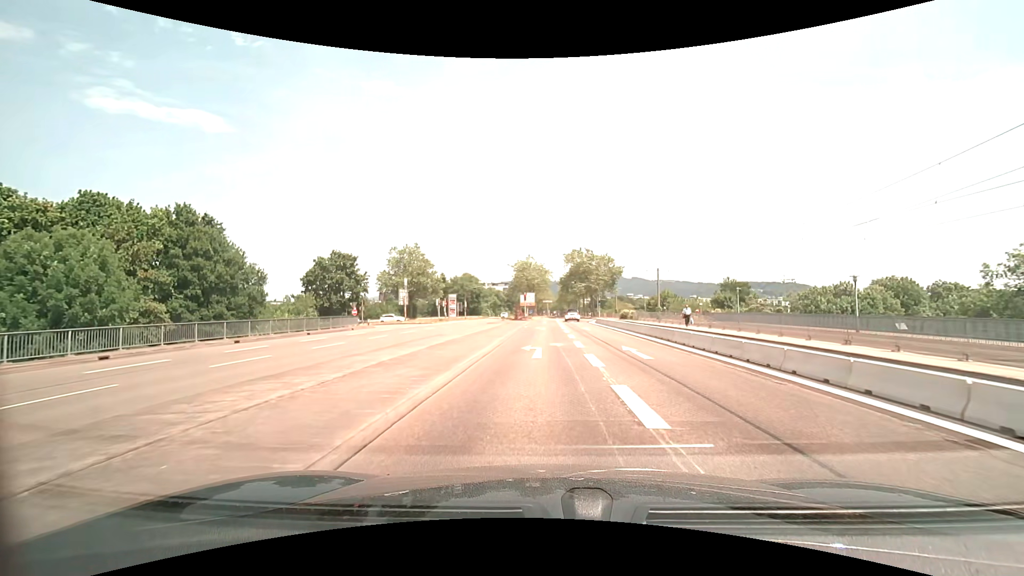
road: secondary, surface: asphalt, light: Day
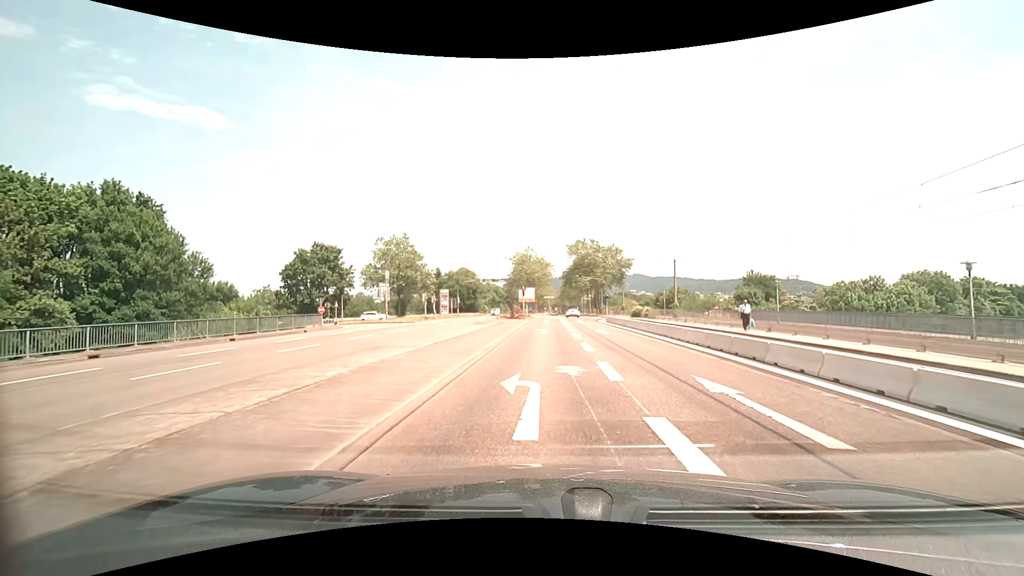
(0.0, +8.6) m; -1°
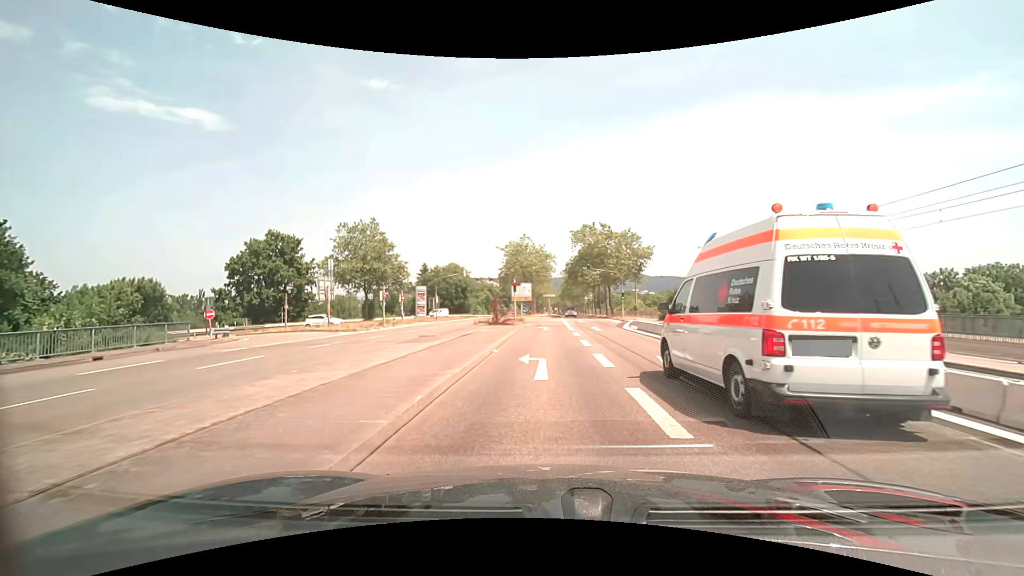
(+0.1, +15.7) m; 0°
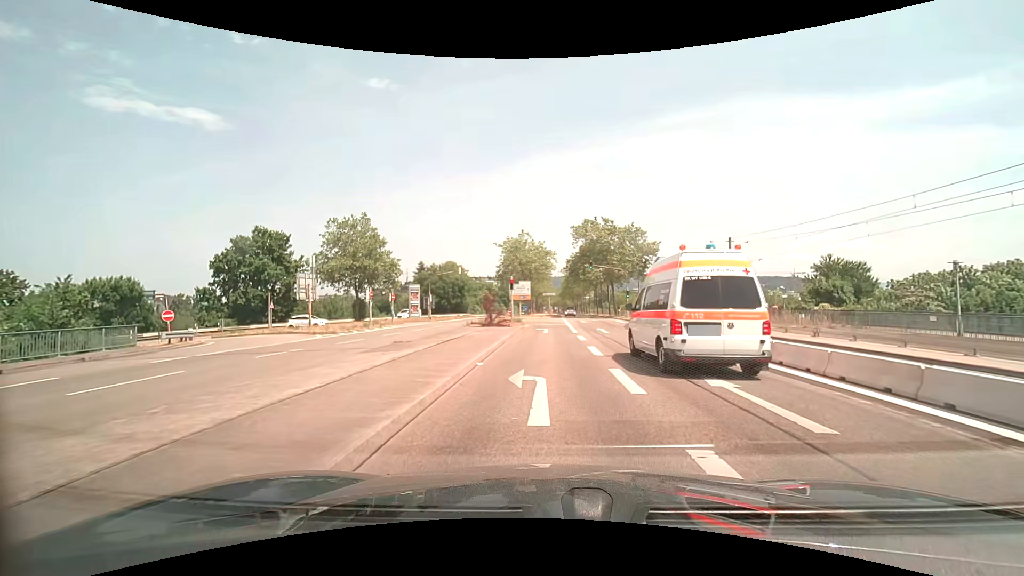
(0.0, +3.5) m; 0°
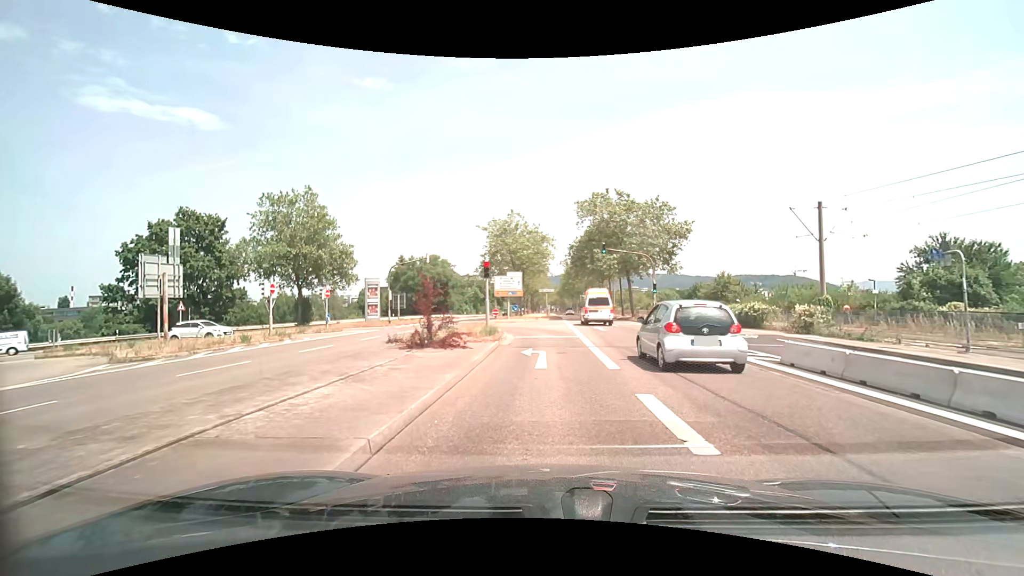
(0.0, +14.9) m; 0°
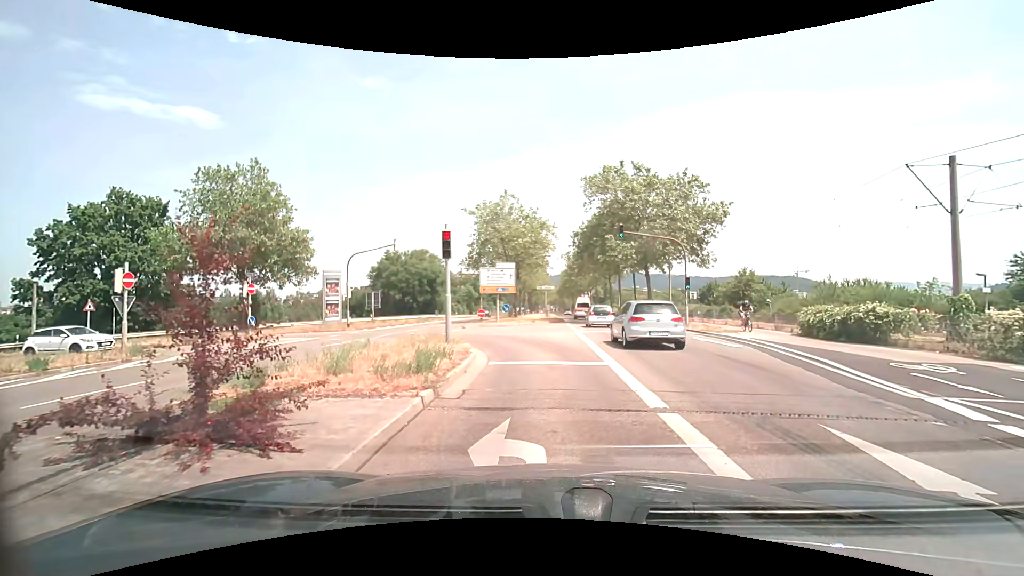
(0.0, +9.5) m; +1°
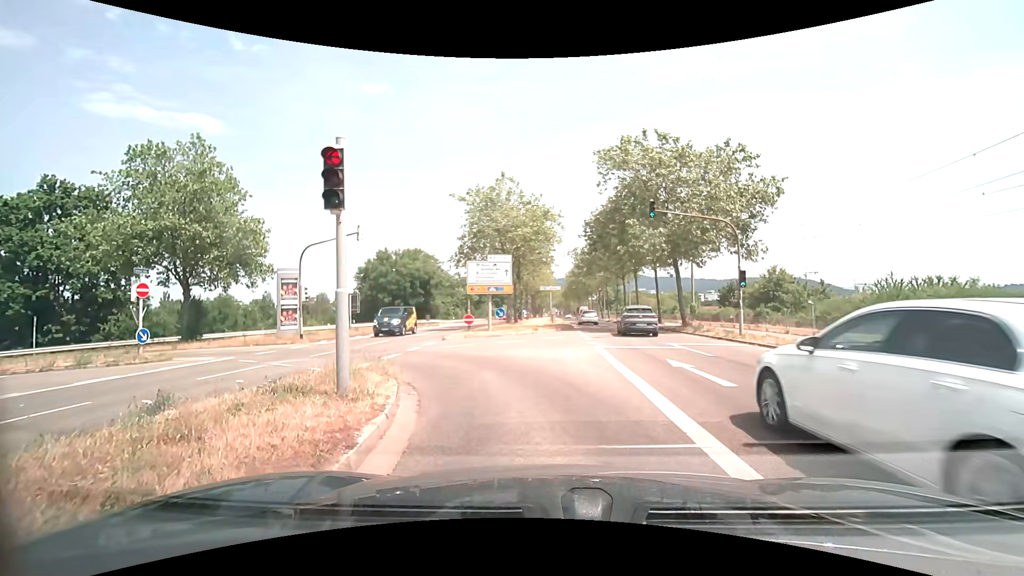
(0.0, +7.6) m; -1°
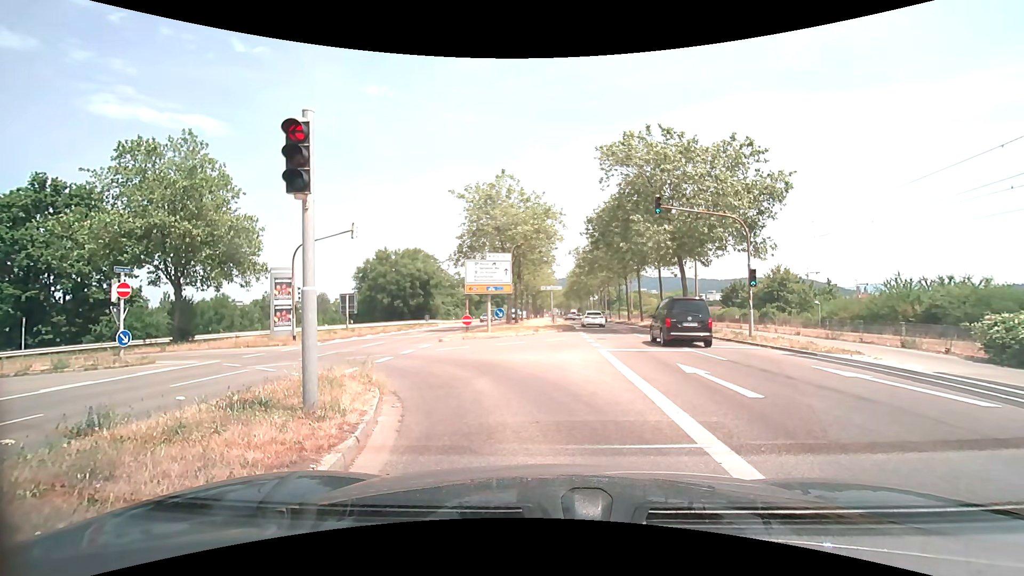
(0.0, +1.0) m; 0°
